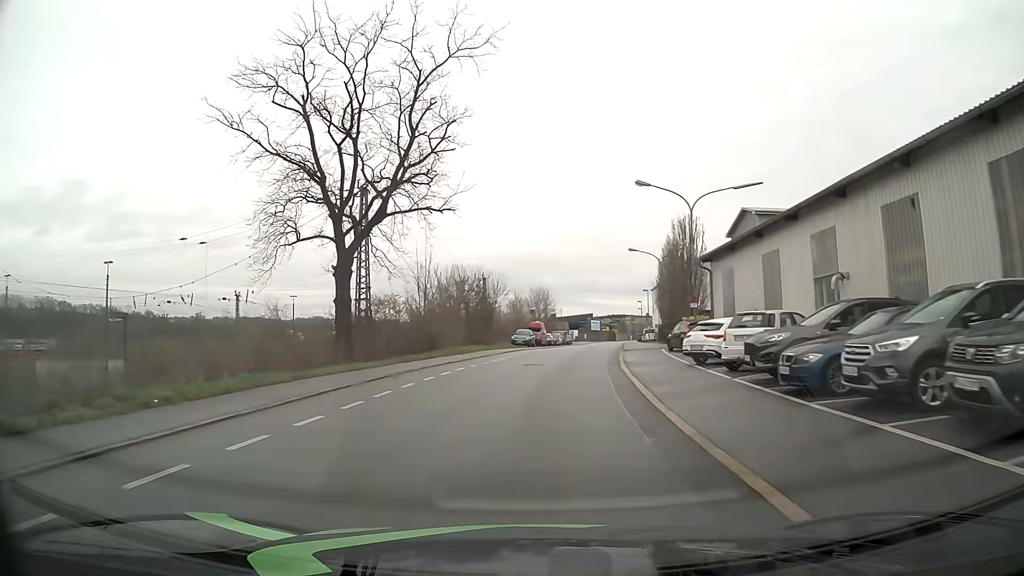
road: residential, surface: asphalt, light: Day
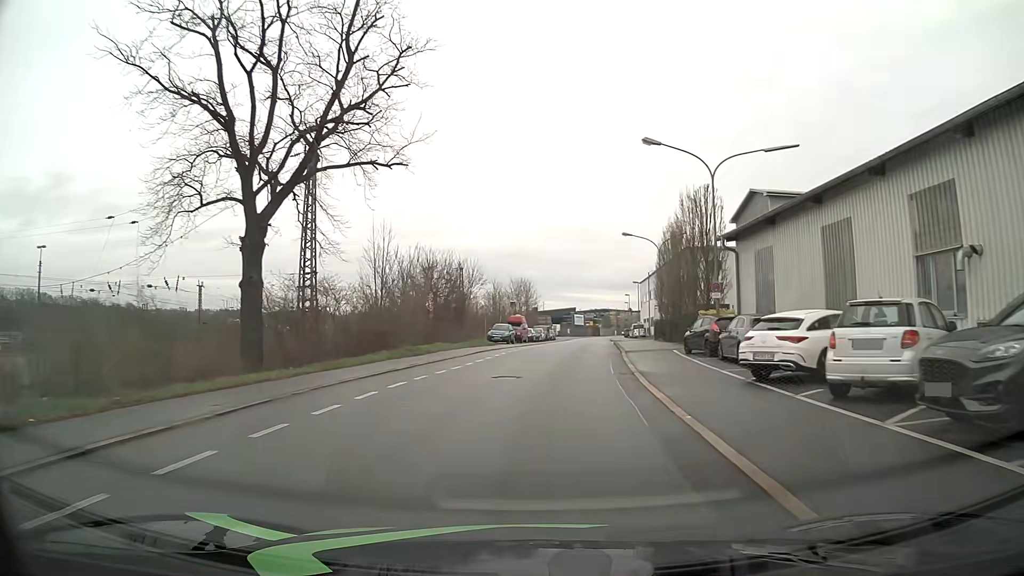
(+0.1, +7.7) m; +1°
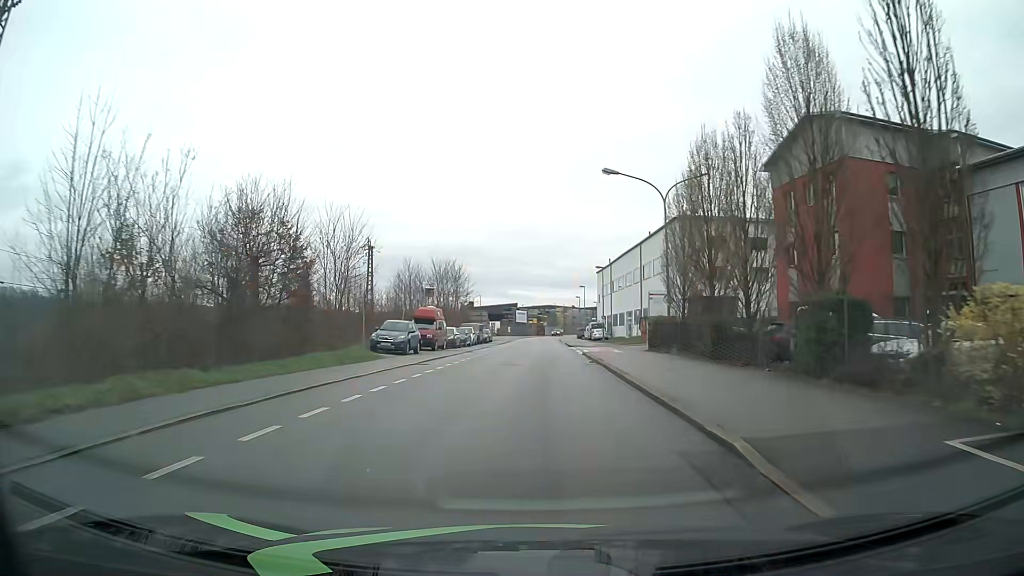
(+1.2, +22.8) m; +5°
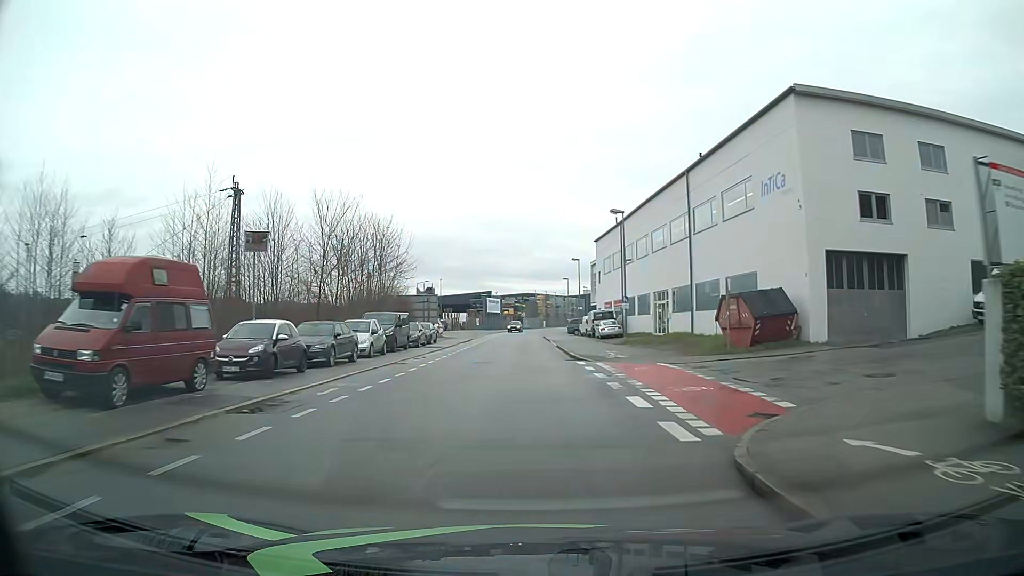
(+0.6, +30.0) m; +2°
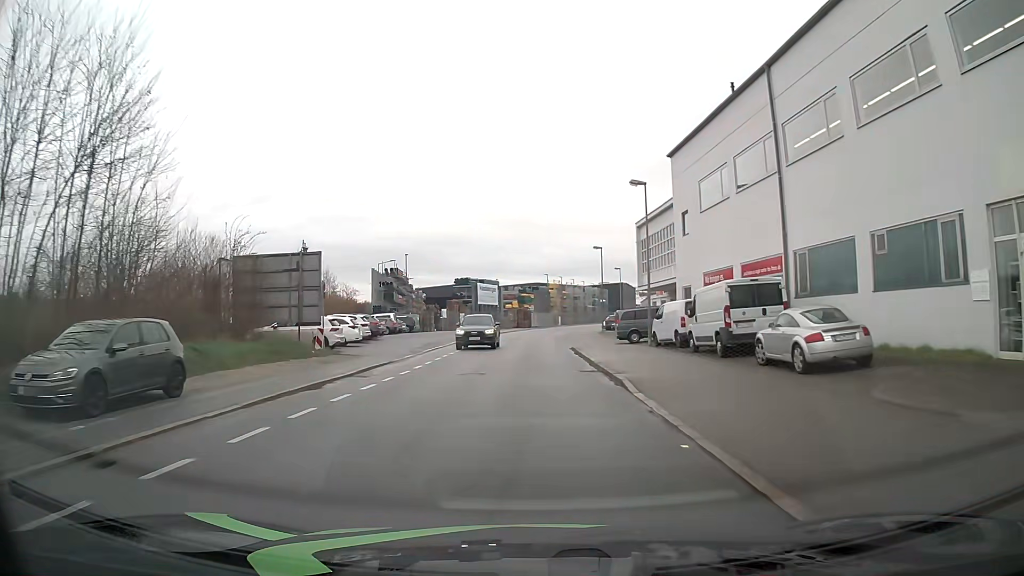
(-0.5, +37.1) m; -1°
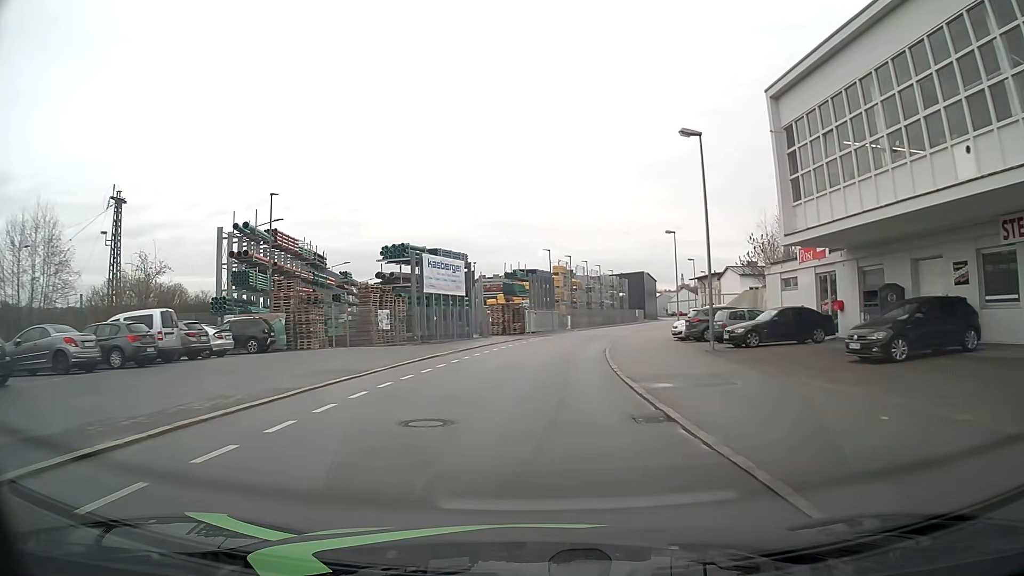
(-0.1, +38.0) m; 0°
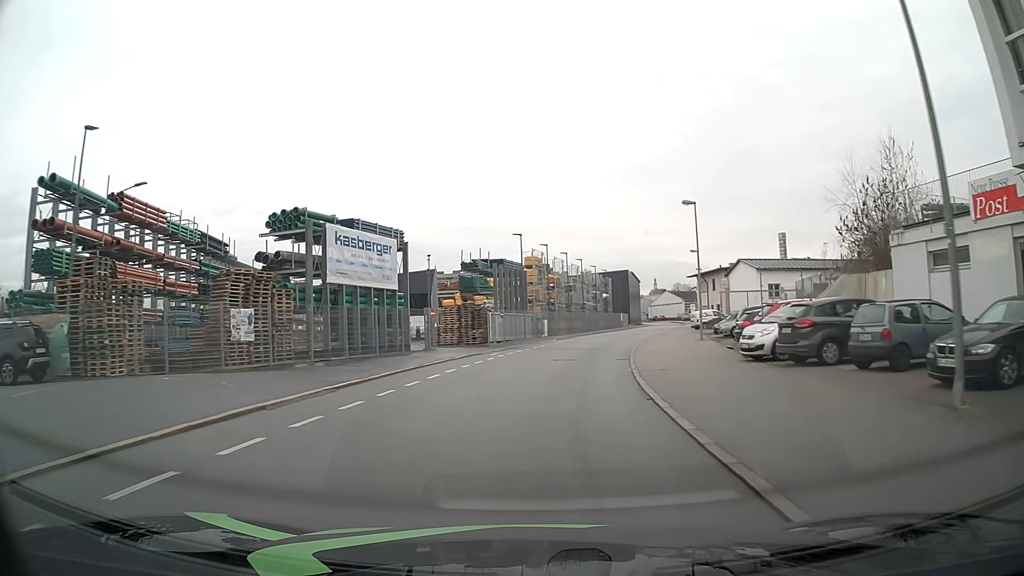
(+0.4, +15.5) m; +3°
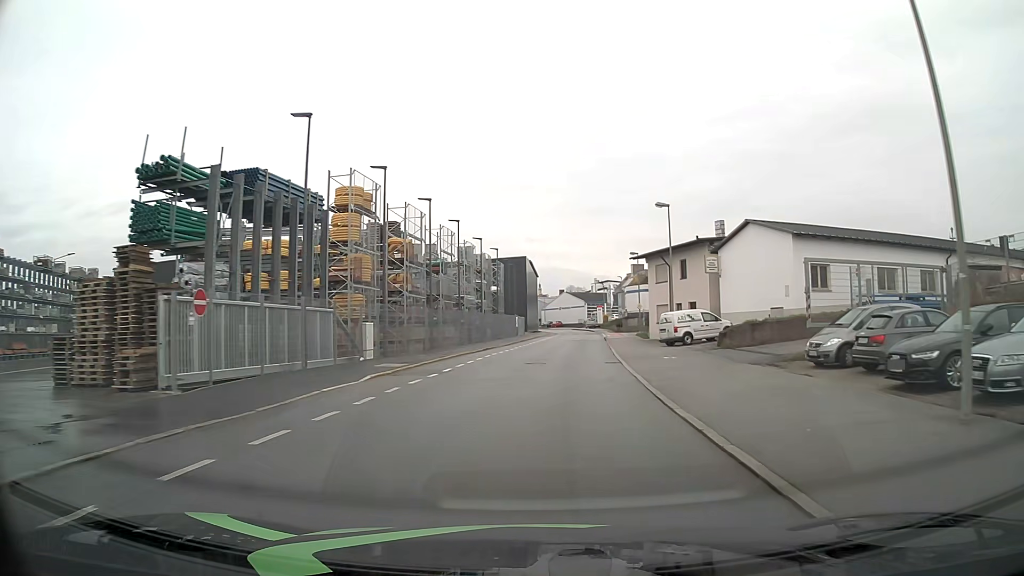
(+2.5, +31.2) m; +10°
(0, +10) (+1, +20) (+2, +30) (+2, +40) (+3, +50) (+5, +60) (+6, +70) (+6, +80) (+7, +90) (+7, +100) m
